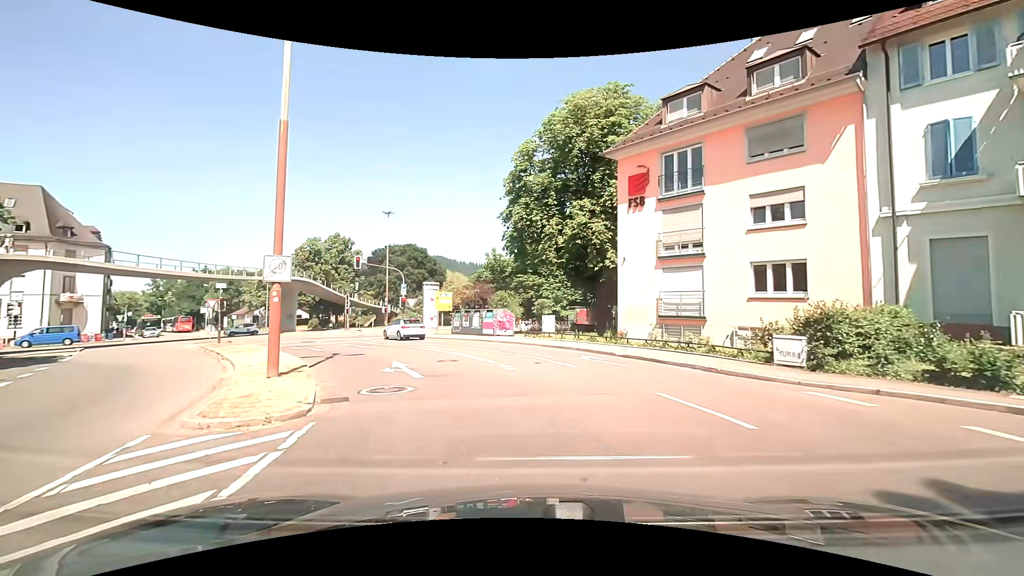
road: primary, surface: asphalt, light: Day
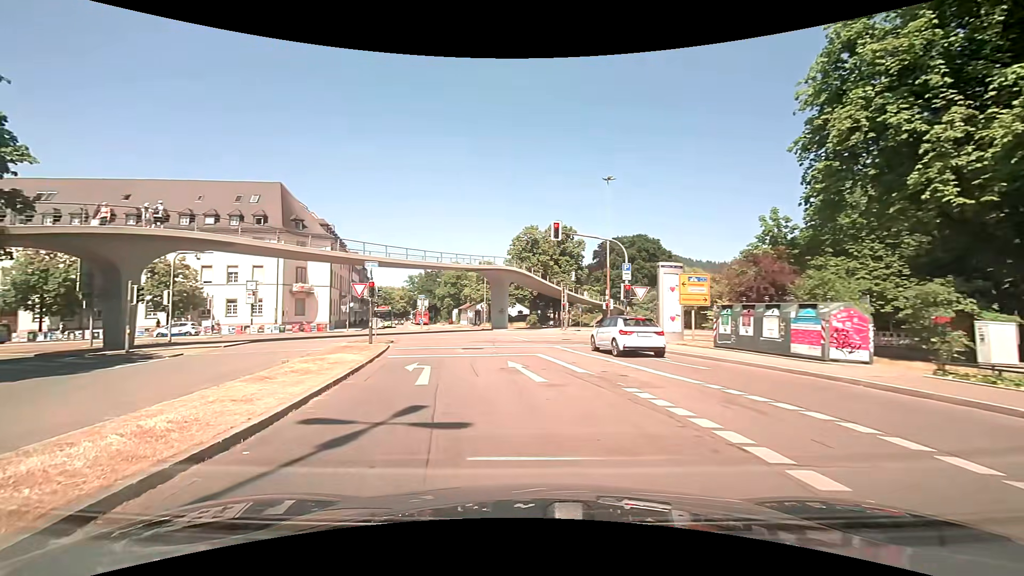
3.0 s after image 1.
(-2.2, +15.2) m; -25°
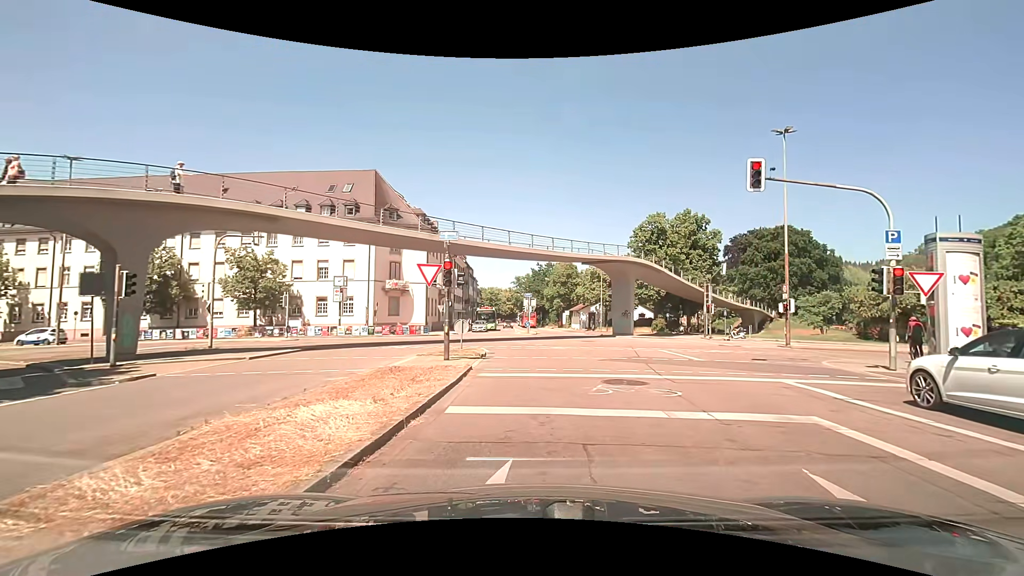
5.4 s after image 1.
(-1.6, +9.9) m; -12°
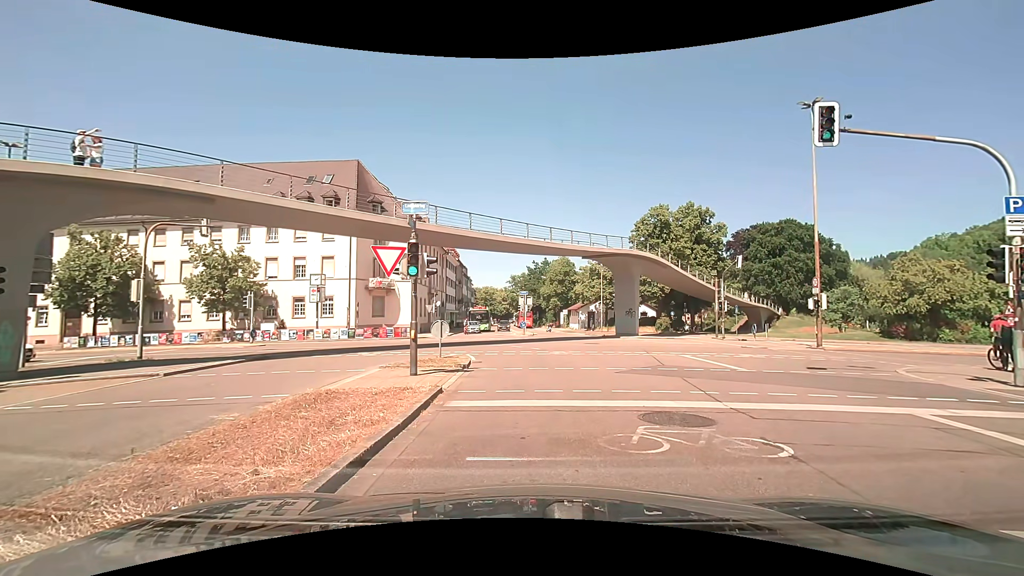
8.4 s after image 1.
(0.0, +3.8) m; 0°
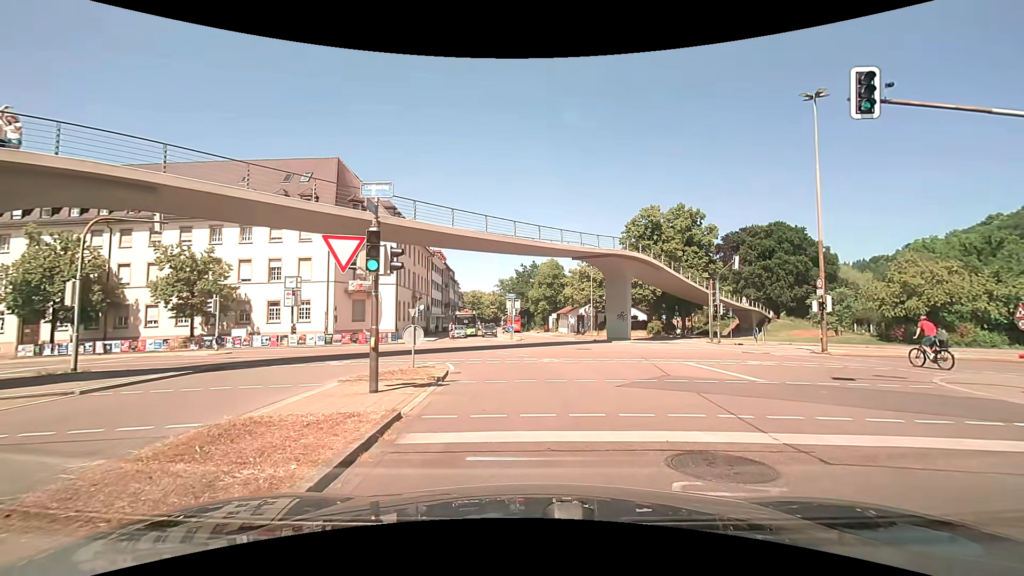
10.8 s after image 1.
(0.0, +2.3) m; +1°
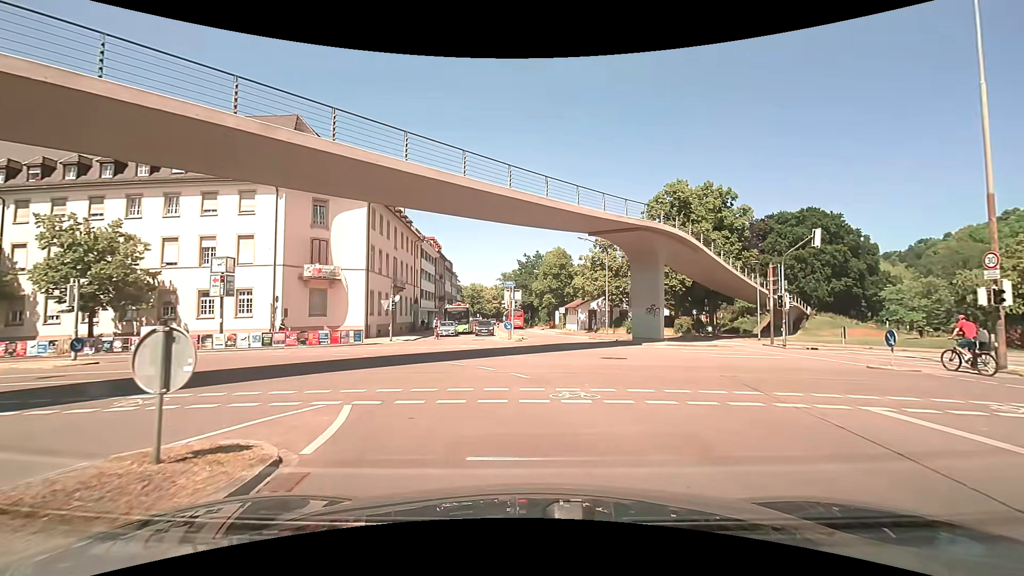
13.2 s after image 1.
(+0.2, +10.0) m; 0°
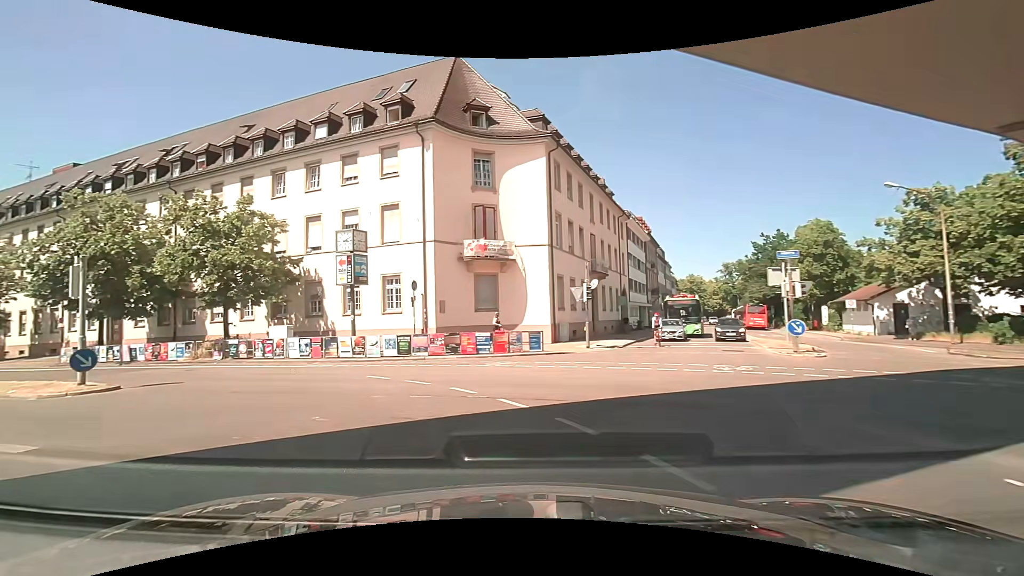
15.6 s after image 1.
(-2.3, +13.1) m; -25°
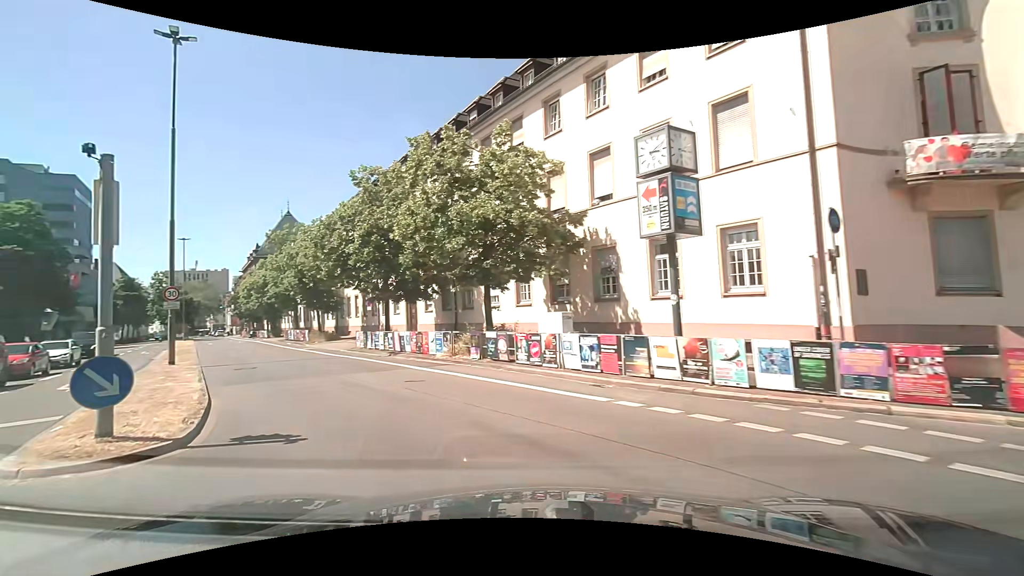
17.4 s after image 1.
(-3.2, +11.0) m; -33°
(-2, +10) (-8, +18) (-13, +26) (-19, +35) (-23, +44) (-28, +52) (-34, +61) (-39, +69) (-45, +77) (-51, +86) m
